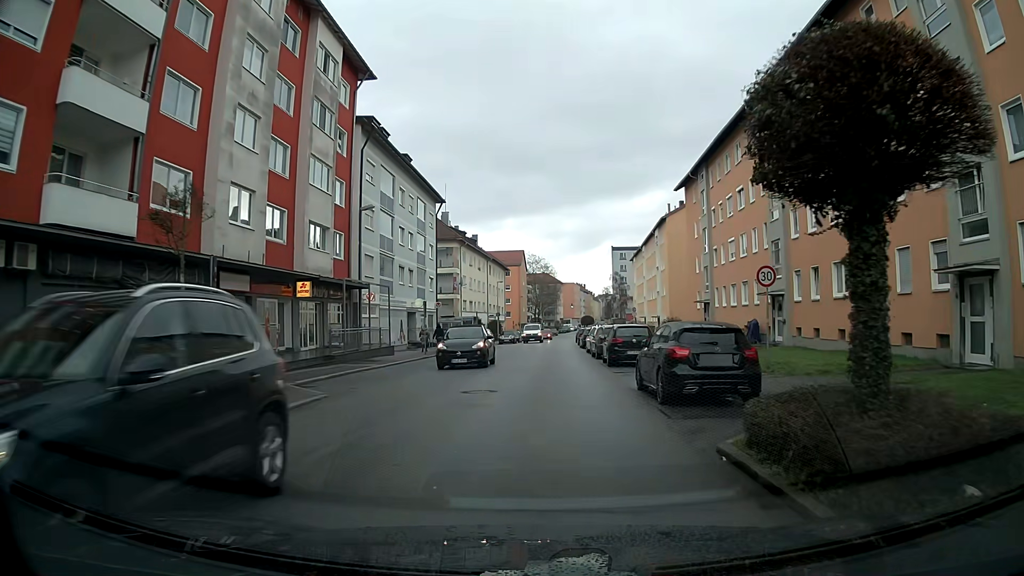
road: tertiary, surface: asphalt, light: Day
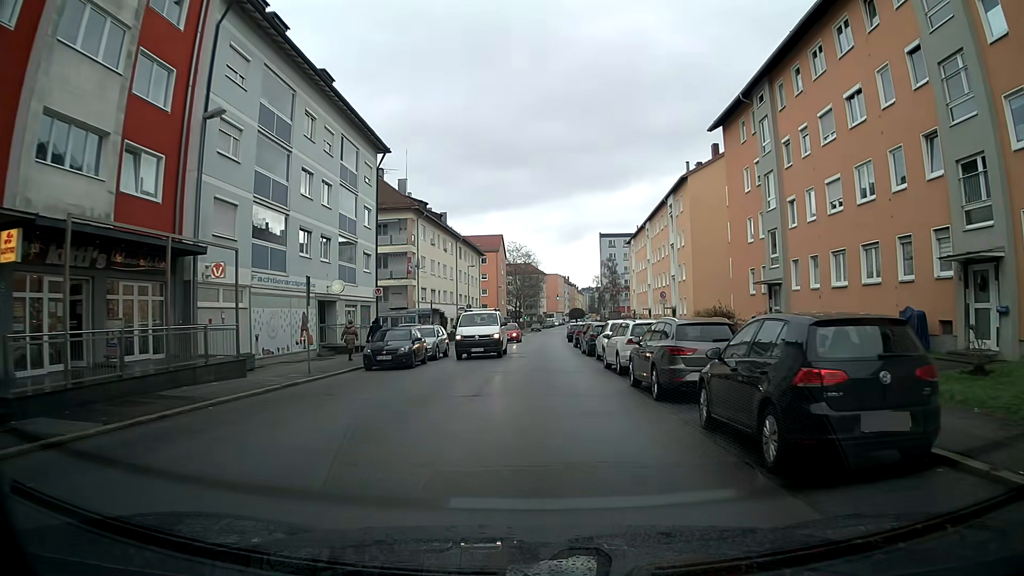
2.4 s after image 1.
(+0.2, +17.3) m; +1°
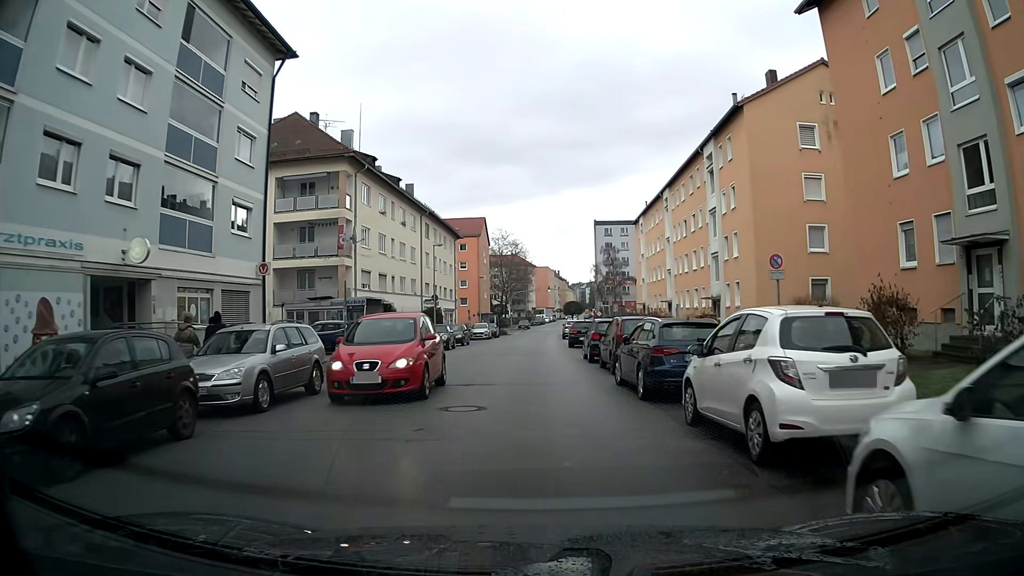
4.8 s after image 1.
(+0.1, +17.3) m; 0°
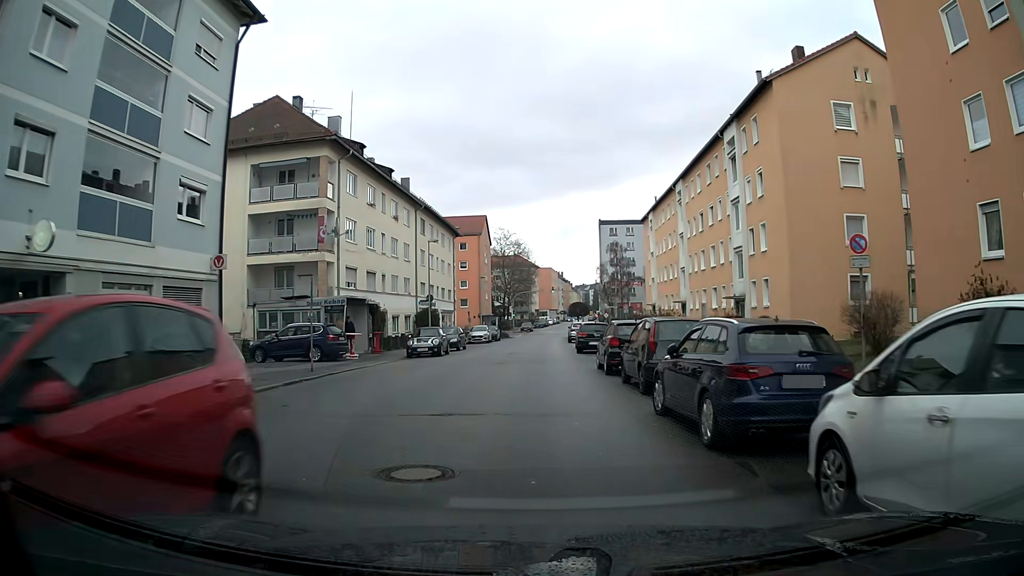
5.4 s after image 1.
(0.0, +4.3) m; 0°
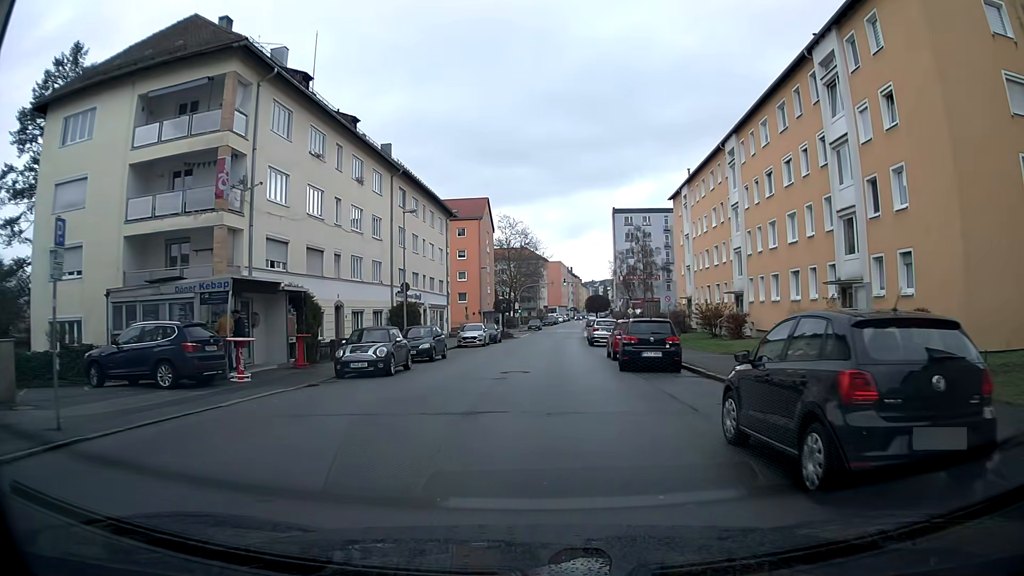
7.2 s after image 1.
(-0.1, +13.1) m; 0°
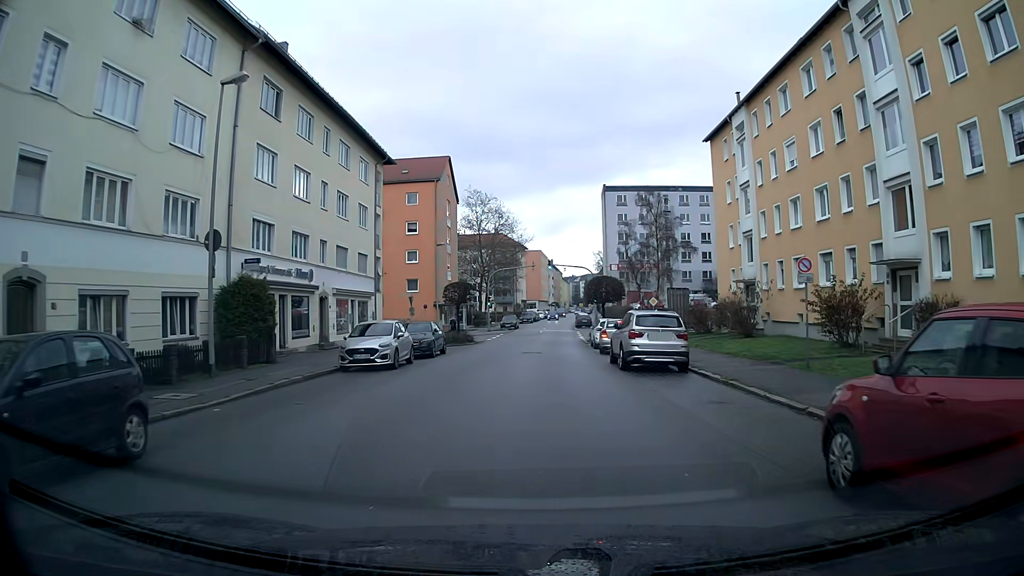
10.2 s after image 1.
(+0.4, +22.1) m; +2°
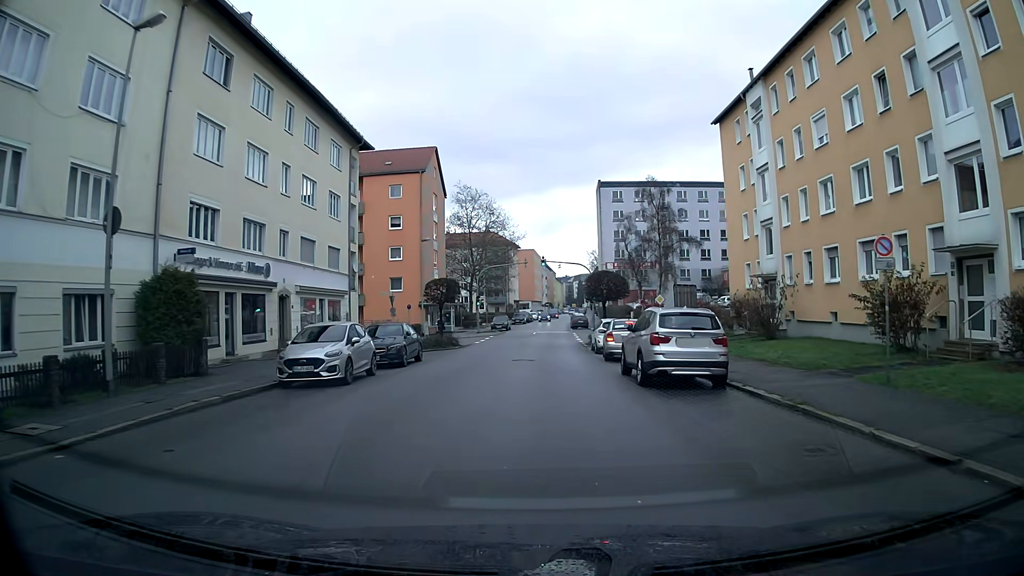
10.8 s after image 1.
(0.0, +4.5) m; 0°
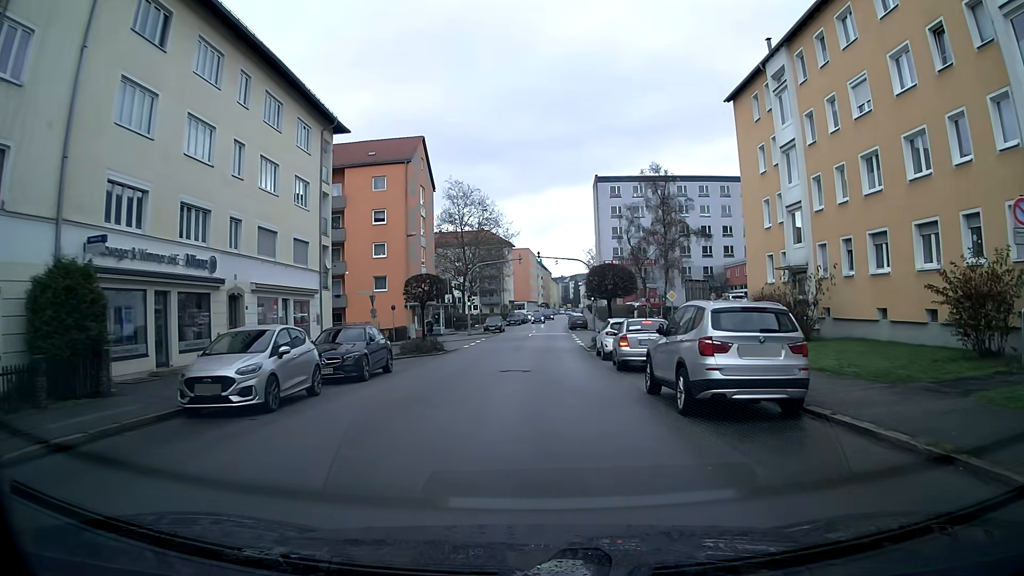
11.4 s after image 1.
(0.0, +4.5) m; 0°
(0, +10) (0, +20) (+1, +30) (+1, +40) (+2, +50) (+2, +60) (+2, +70) (+2, +80) (+3, +90) (+4, +100) m
